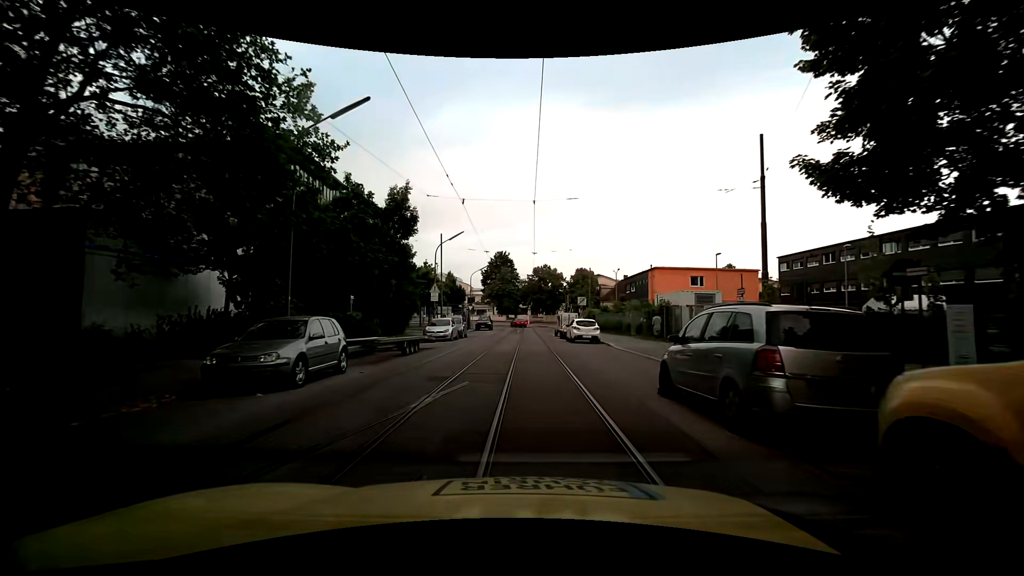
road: residential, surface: asphalt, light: Day
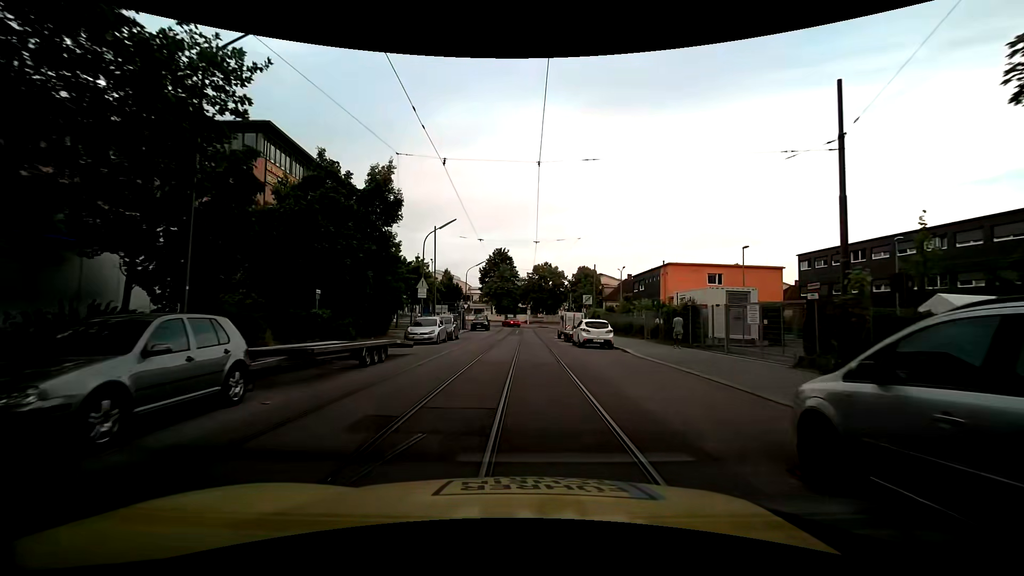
(+0.1, +4.7) m; +1°
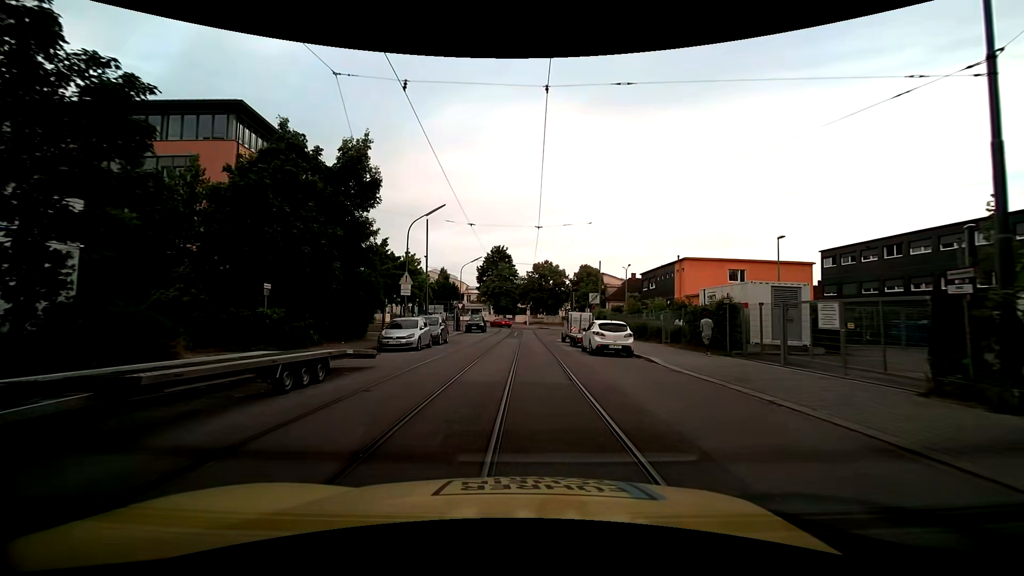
(0.0, +4.7) m; +1°
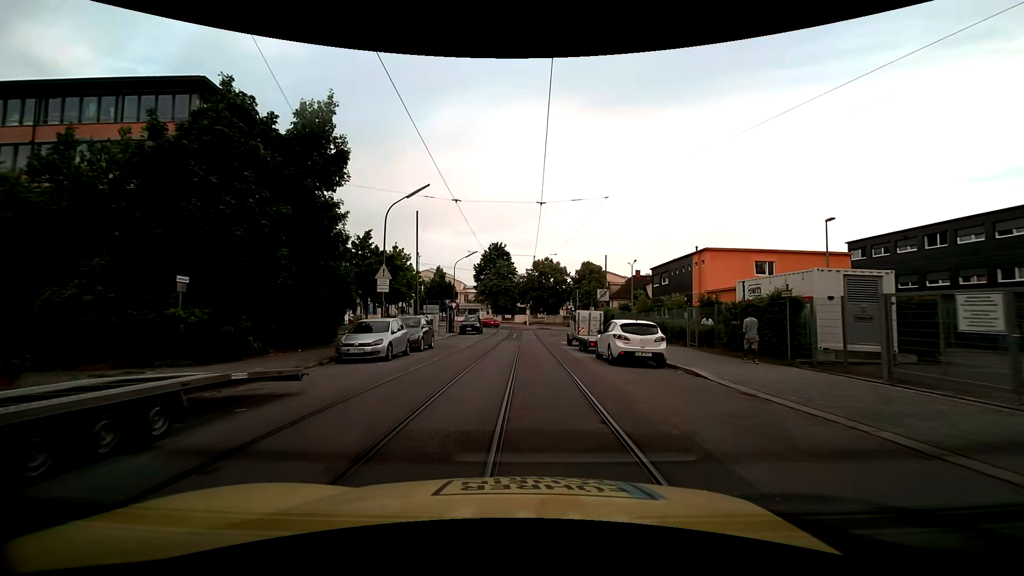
(-0.1, +4.7) m; -1°
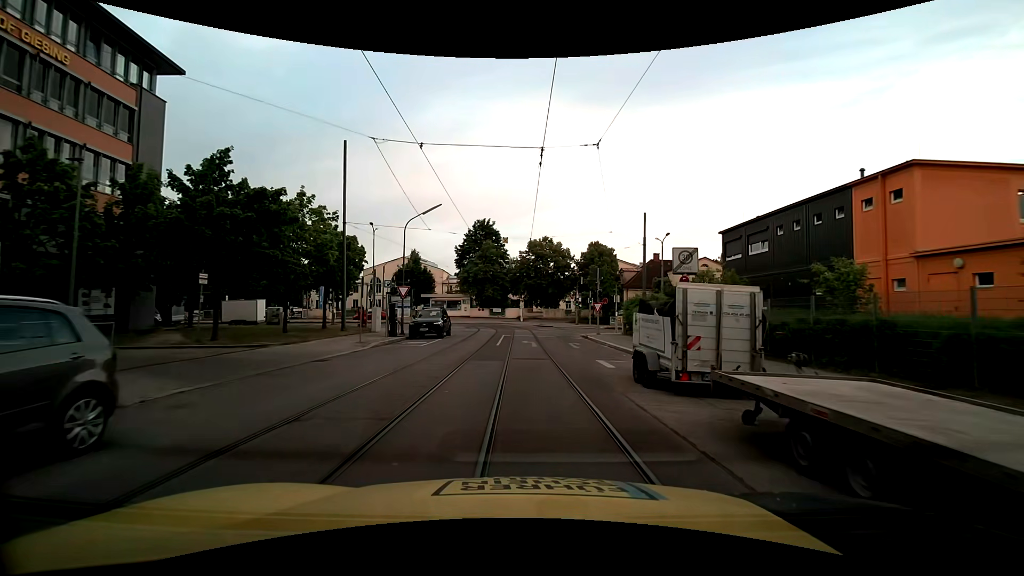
(+0.1, +19.2) m; +1°
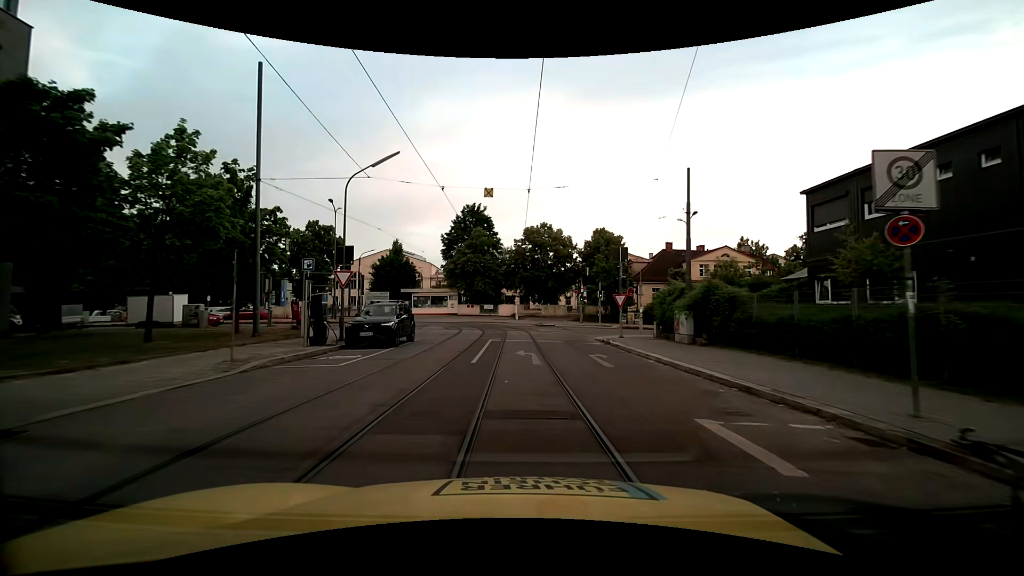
(0.0, +9.8) m; 0°
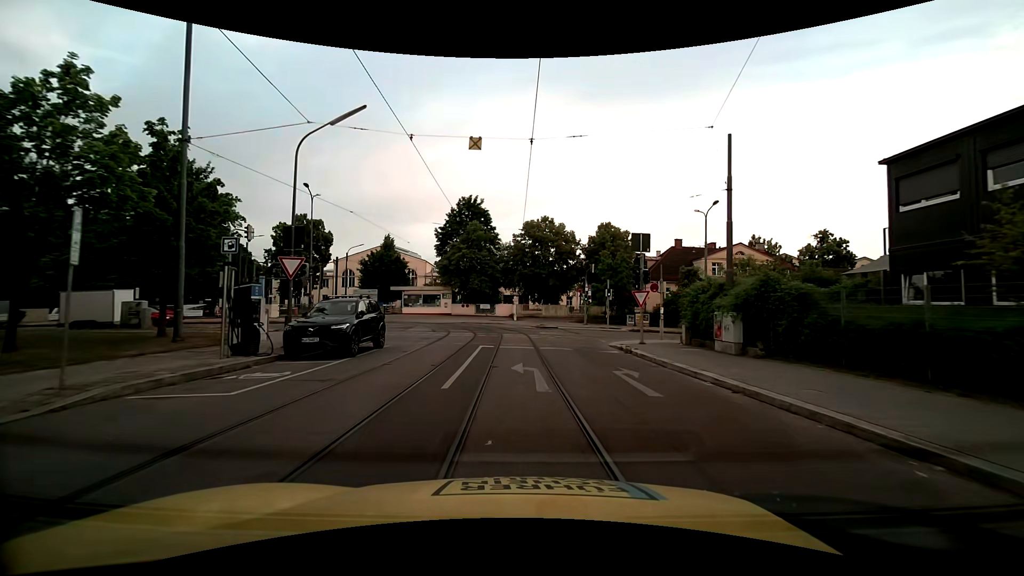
(0.0, +4.8) m; +1°
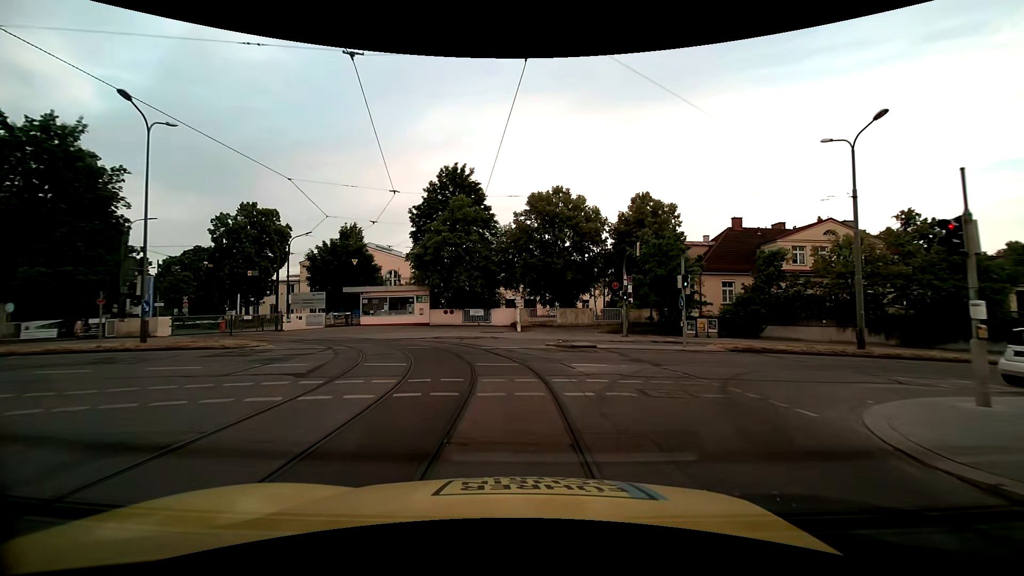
(-0.2, +17.6) m; -1°
